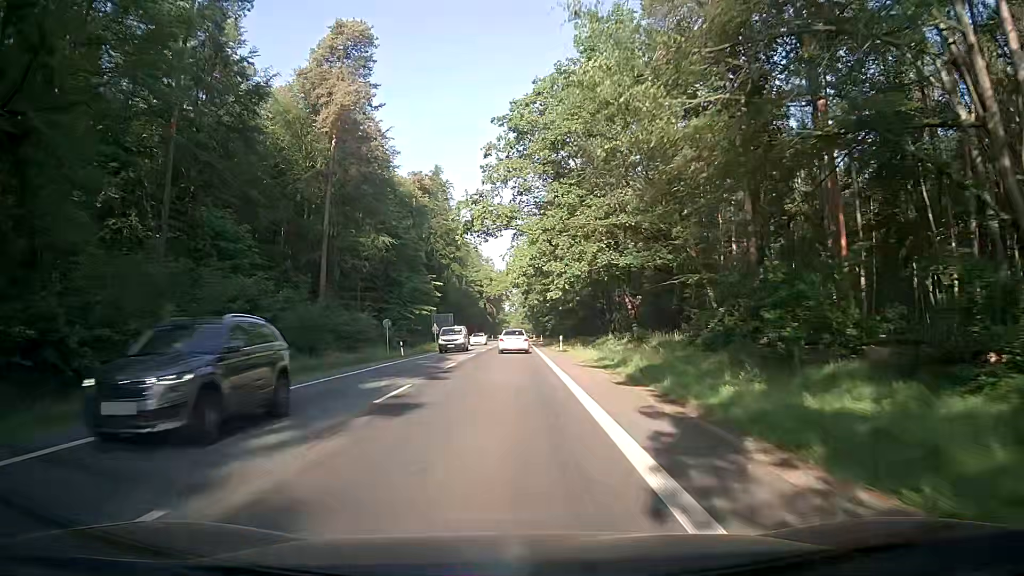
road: secondary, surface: asphalt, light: Day
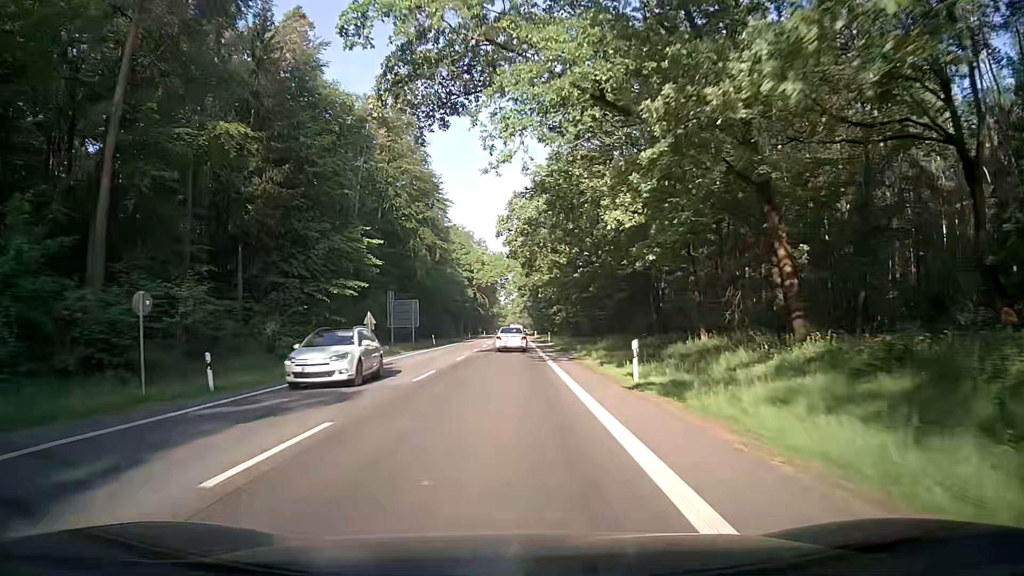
(+0.1, +31.2) m; 0°
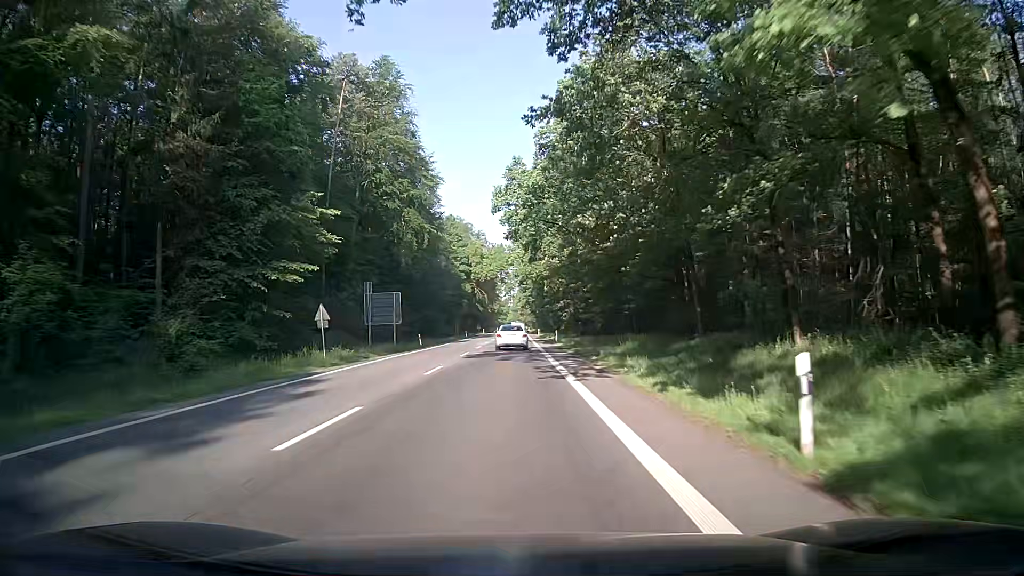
(0.0, +10.4) m; 0°
(0, +10) (0, +20) (0, +30) (0, +40) (0, +50) (0, +60) (0, +70) (0, +80) (0, +90) (+1, +100) m
